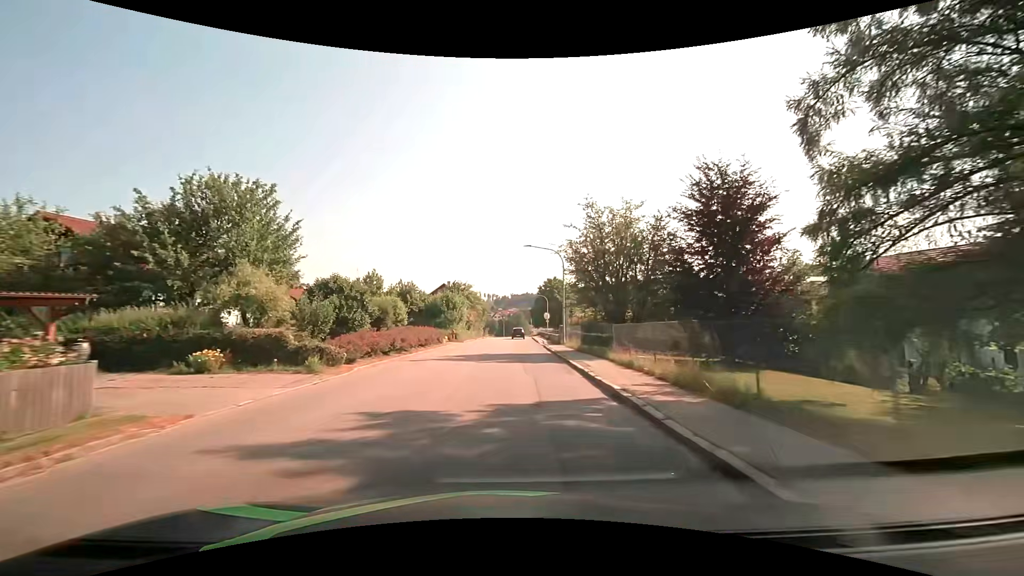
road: tertiary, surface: asphalt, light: Day
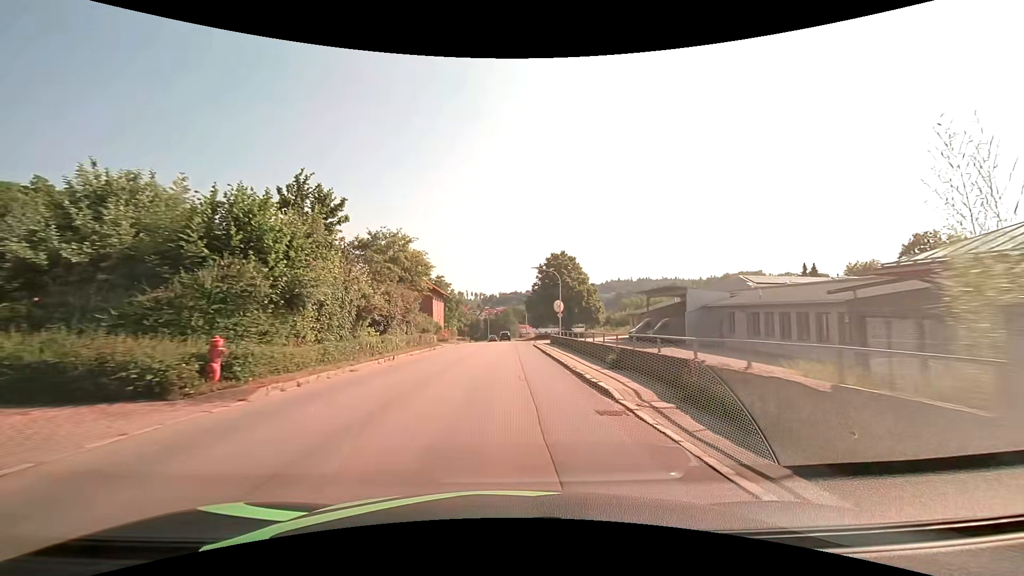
(+0.8, +38.0) m; +2°
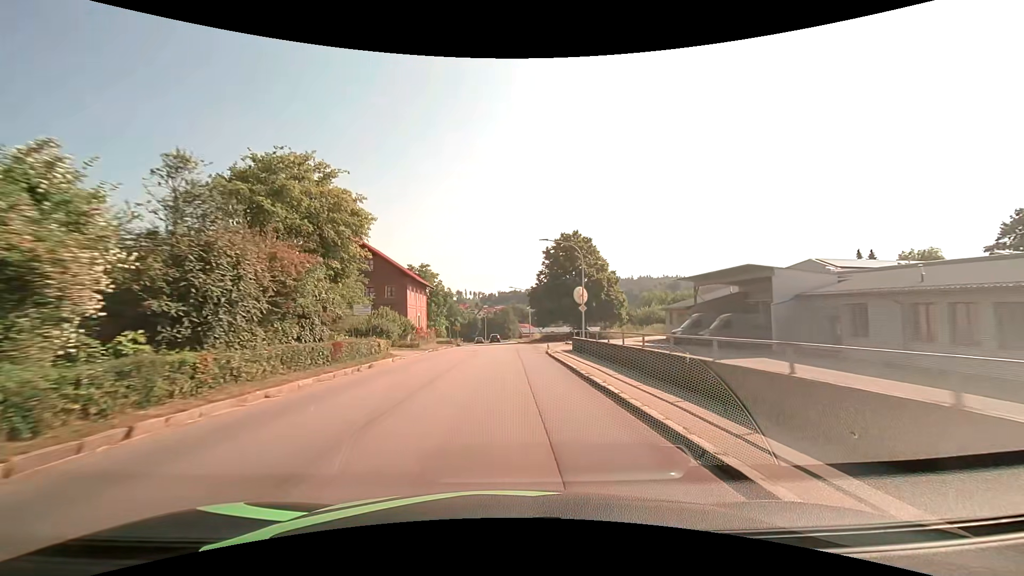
(+0.1, +15.2) m; 0°
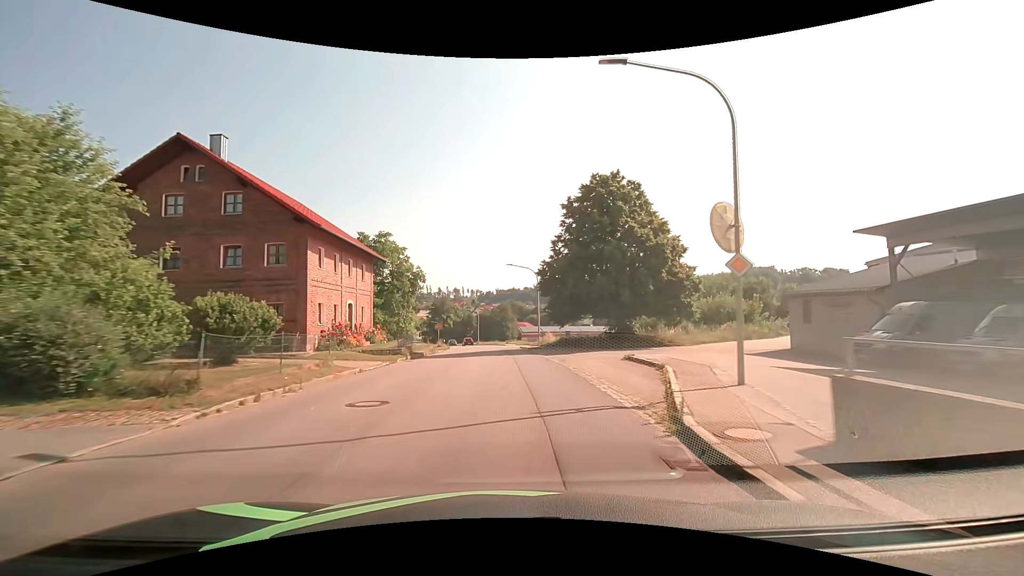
(0.0, +22.8) m; 0°
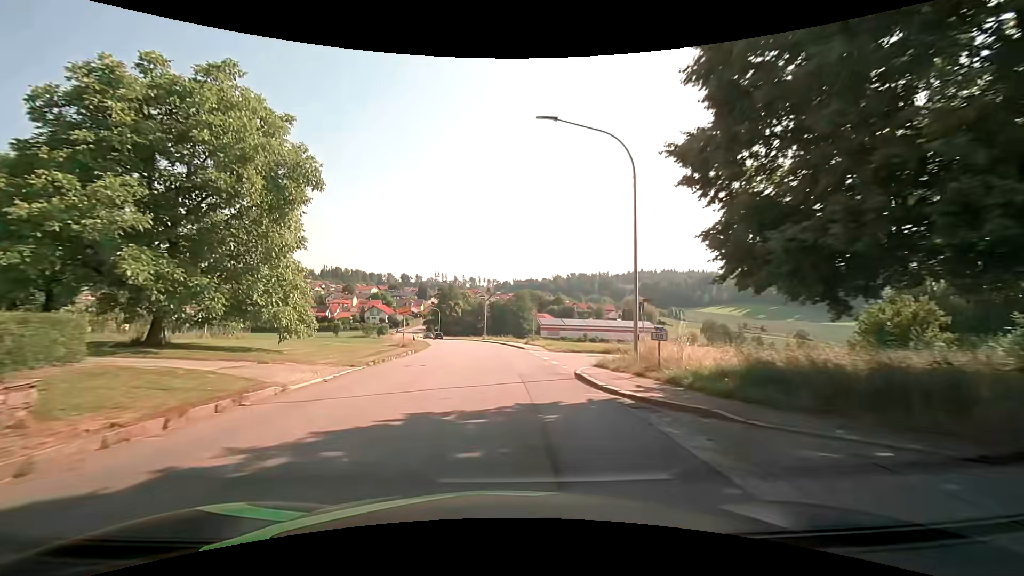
(-0.3, +30.5) m; -2°
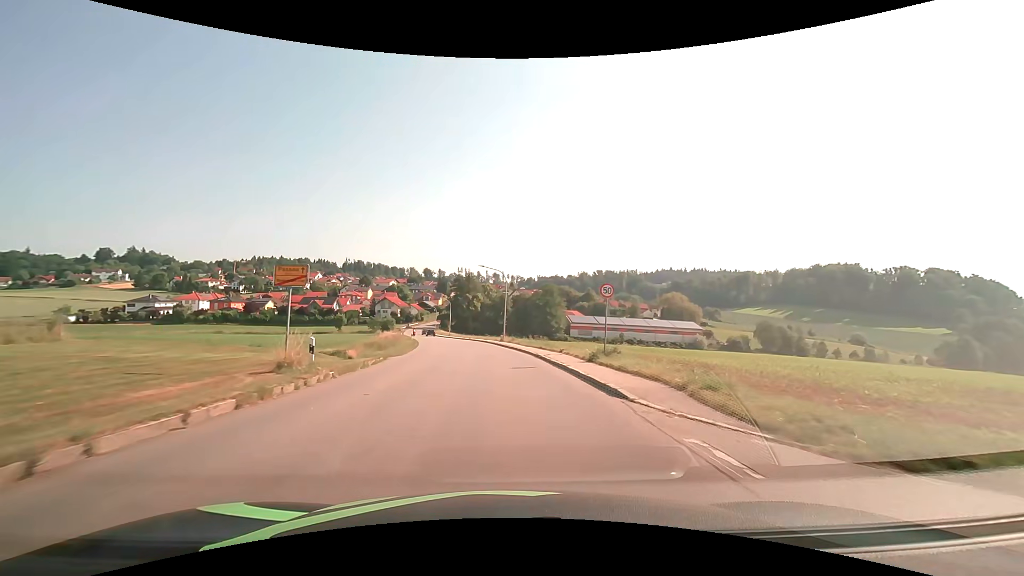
(-0.5, +23.1) m; -2°
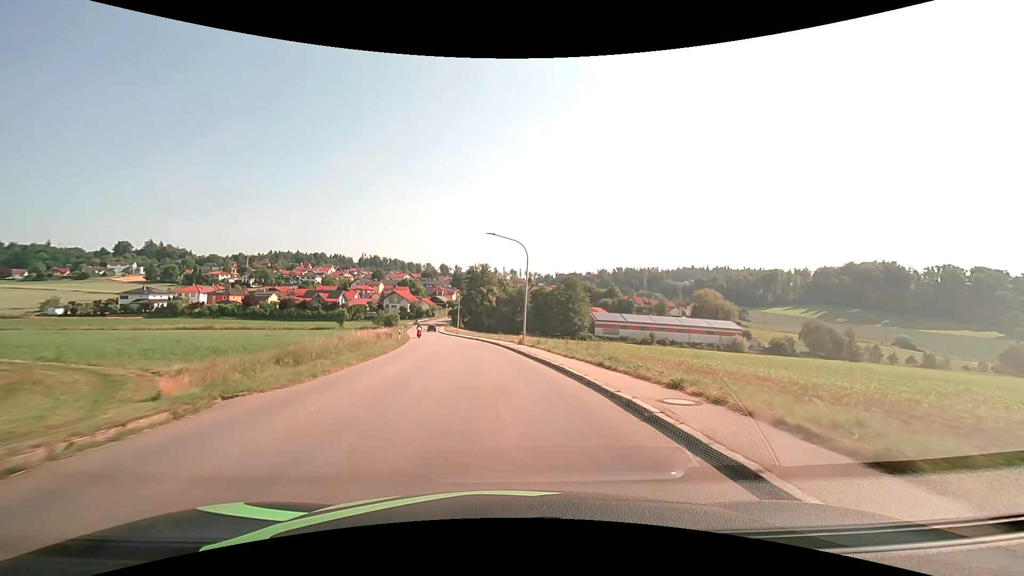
(-0.3, +15.5) m; -2°
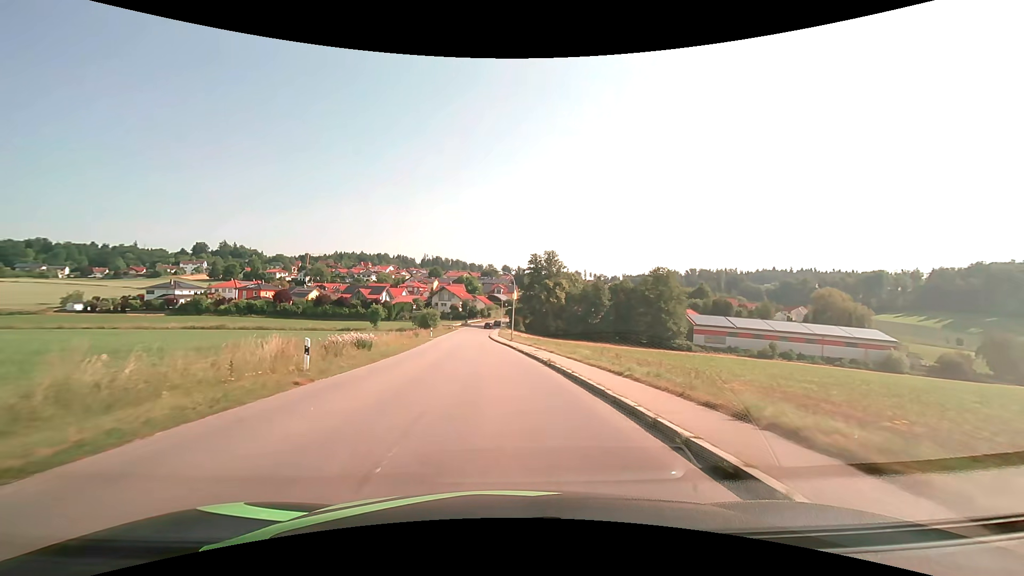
(-1.9, +30.7) m; -7°
(0, +10) (-1, +20) (-1, +30) (-2, +40) (-2, +50) (-3, +60) (-4, +70) (-4, +80) (-5, +90) (-5, +100) m
